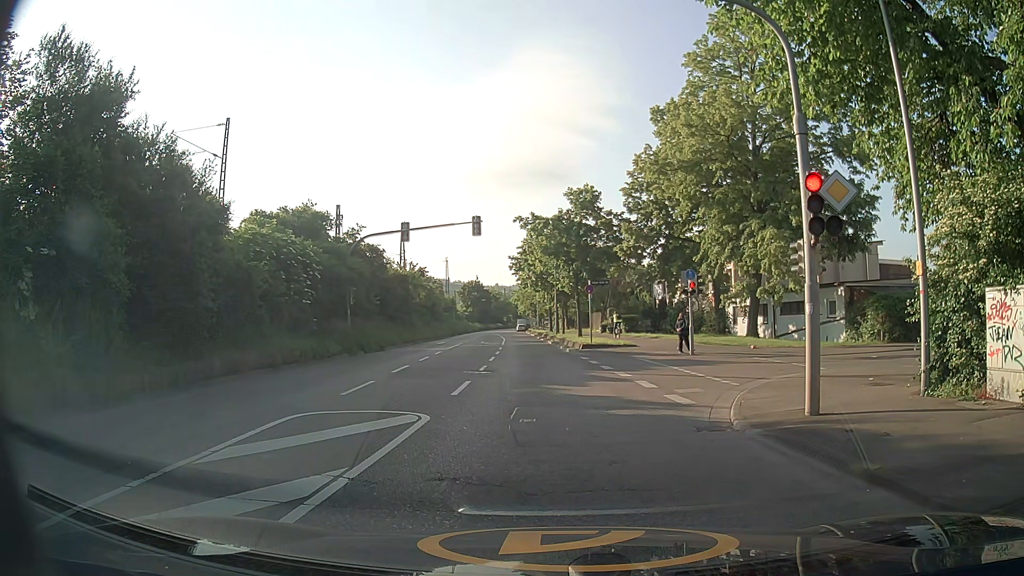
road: secondary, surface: asphalt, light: Day
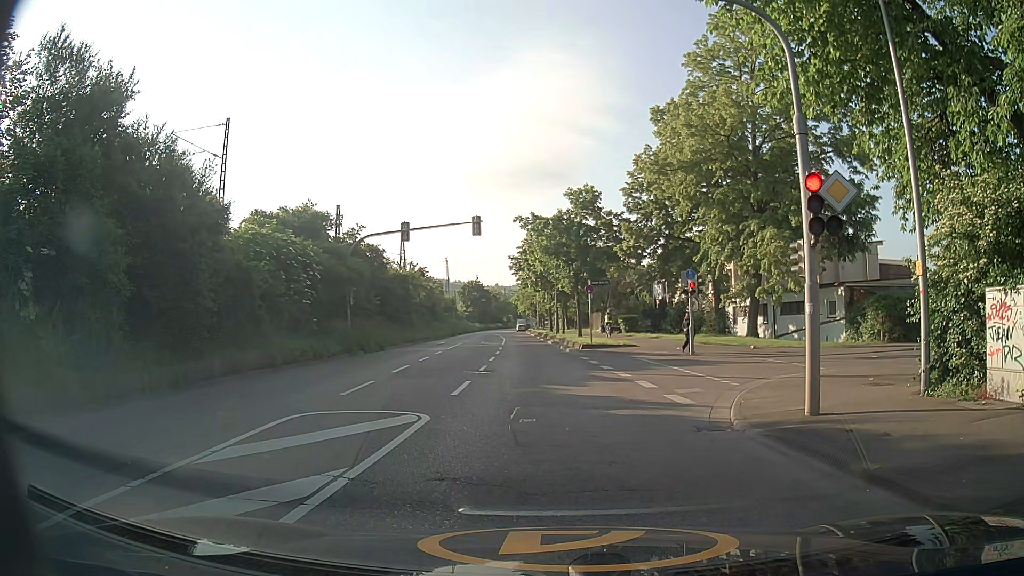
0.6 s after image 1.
(0.0, 0.0) m; 0°
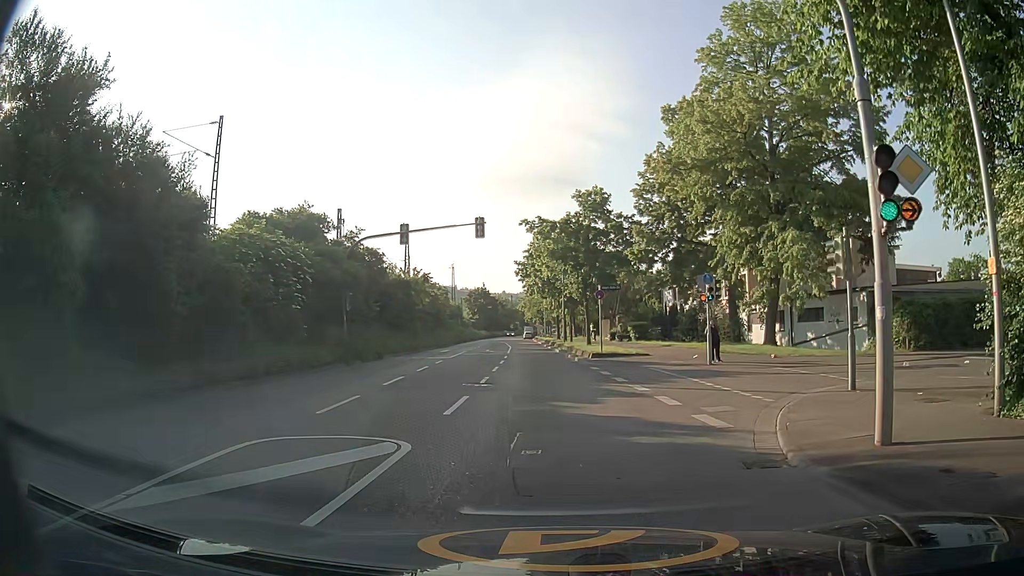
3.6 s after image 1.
(-0.1, +2.1) m; -3°
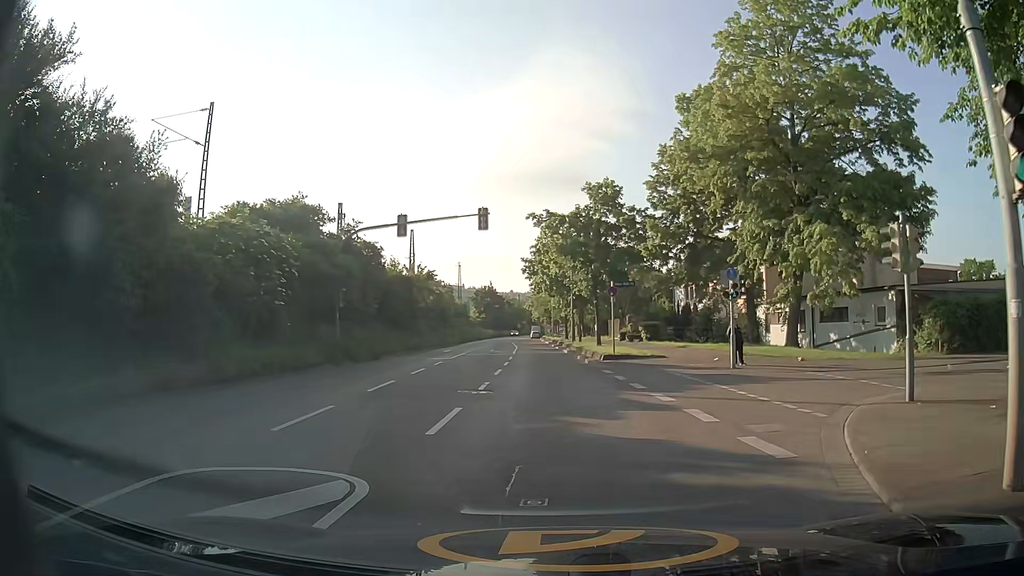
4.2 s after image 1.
(0.0, +2.4) m; +1°
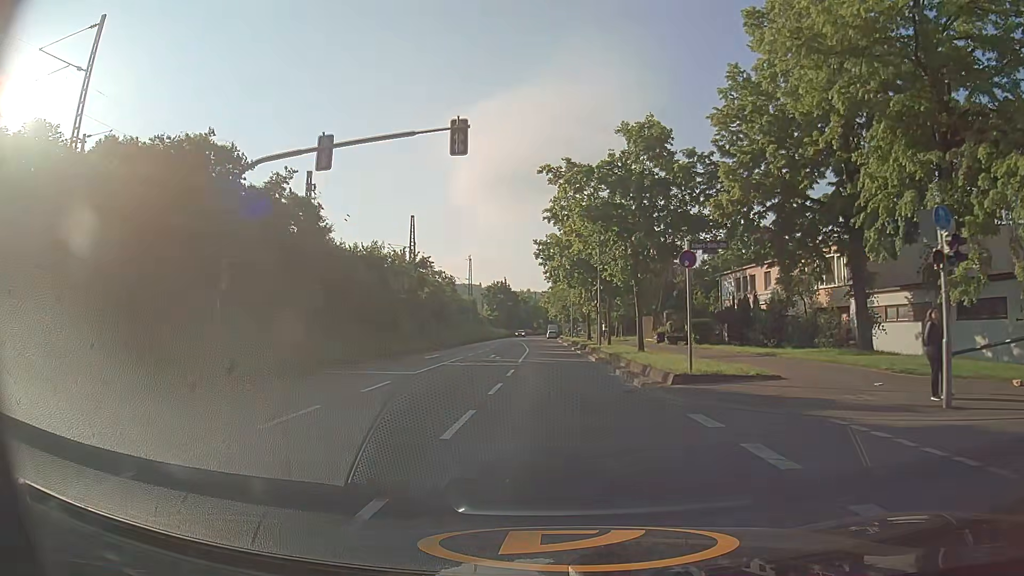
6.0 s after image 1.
(-0.3, +12.9) m; -2°
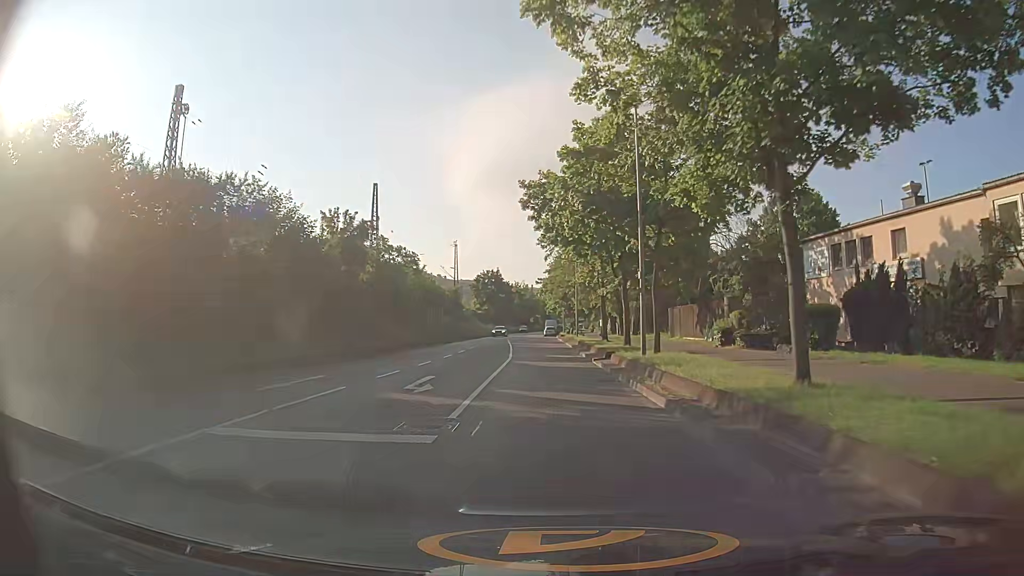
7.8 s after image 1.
(0.0, +19.5) m; 0°
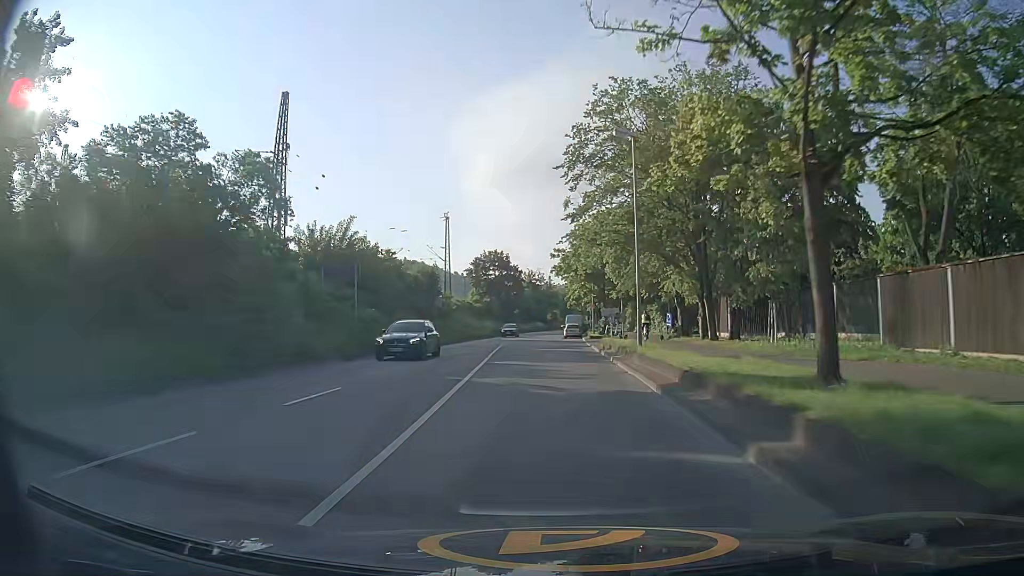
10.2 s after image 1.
(-0.3, +31.4) m; -1°
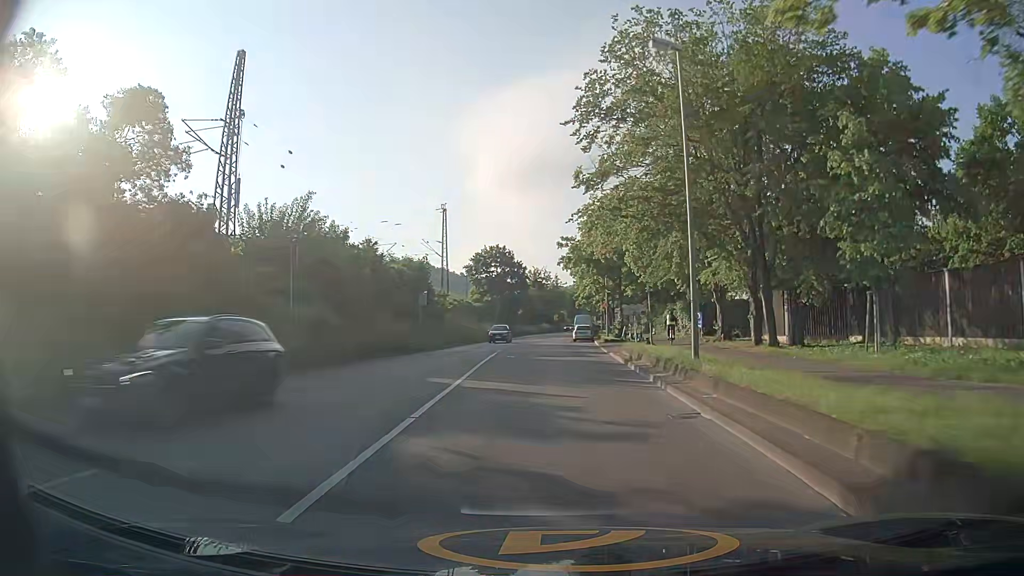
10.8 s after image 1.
(-0.1, +8.4) m; -1°
(0, +10) (0, +20) (0, +30) (-1, +40) (-1, +50) (0, +60) (0, +70) (0, +80) (+1, +90) (+2, +100) m
